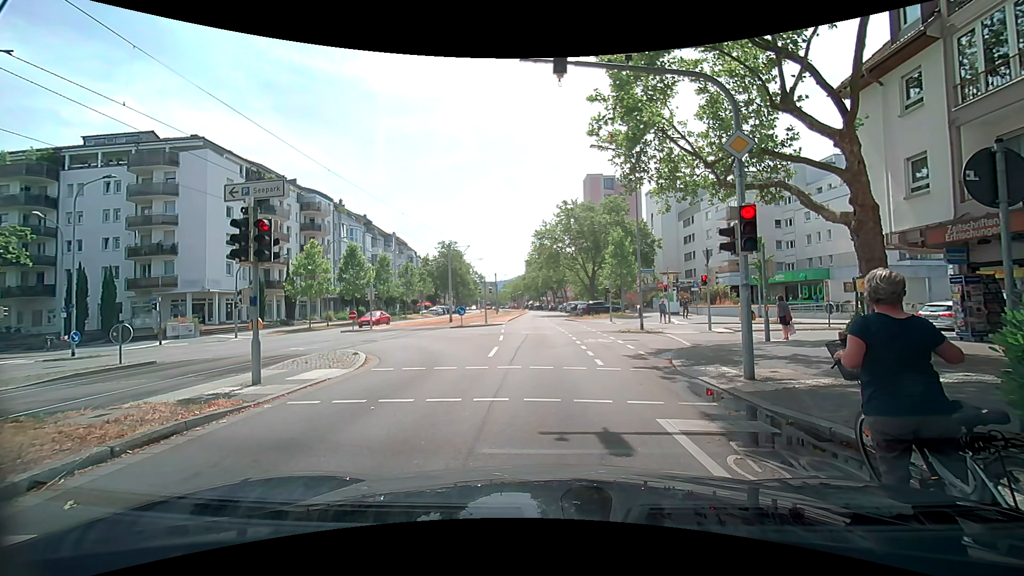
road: tertiary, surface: asphalt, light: Day
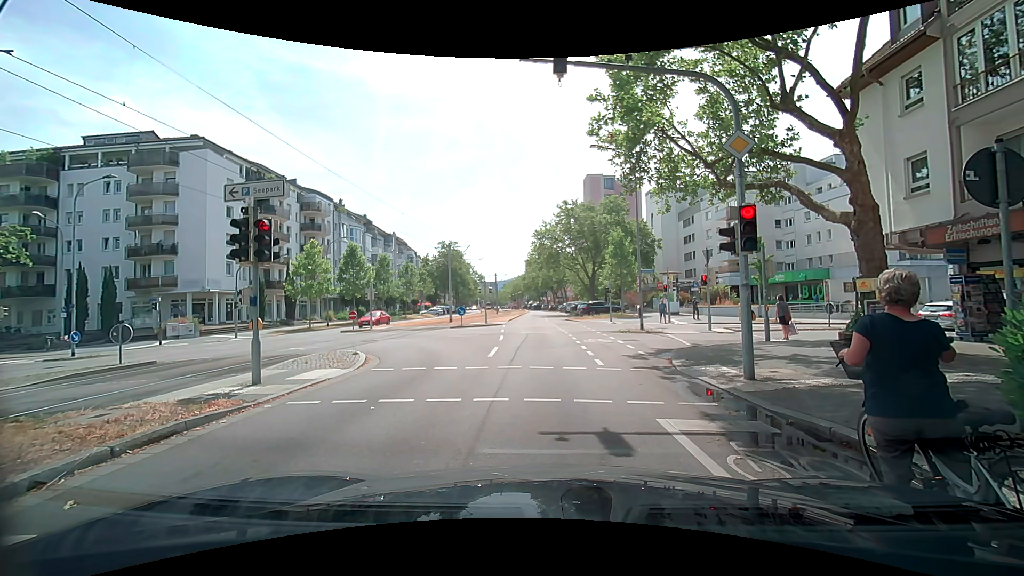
(0.0, 0.0) m; 0°
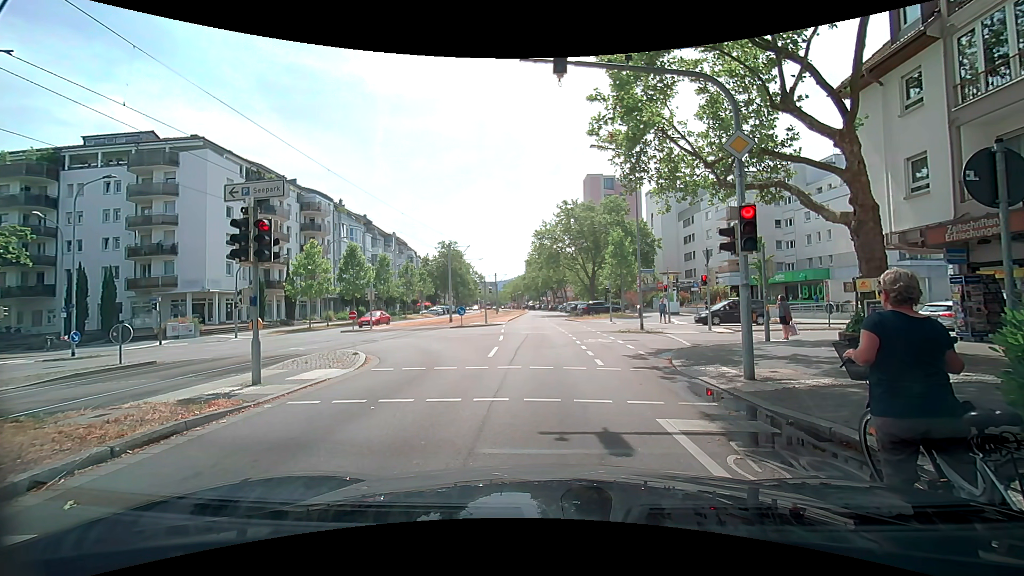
(0.0, 0.0) m; 0°
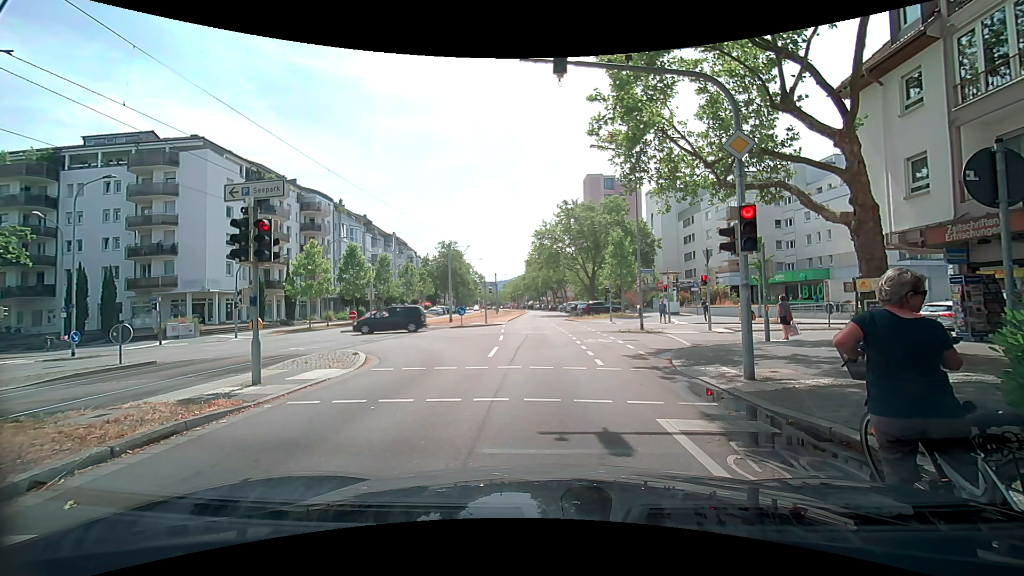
(0.0, 0.0) m; 0°
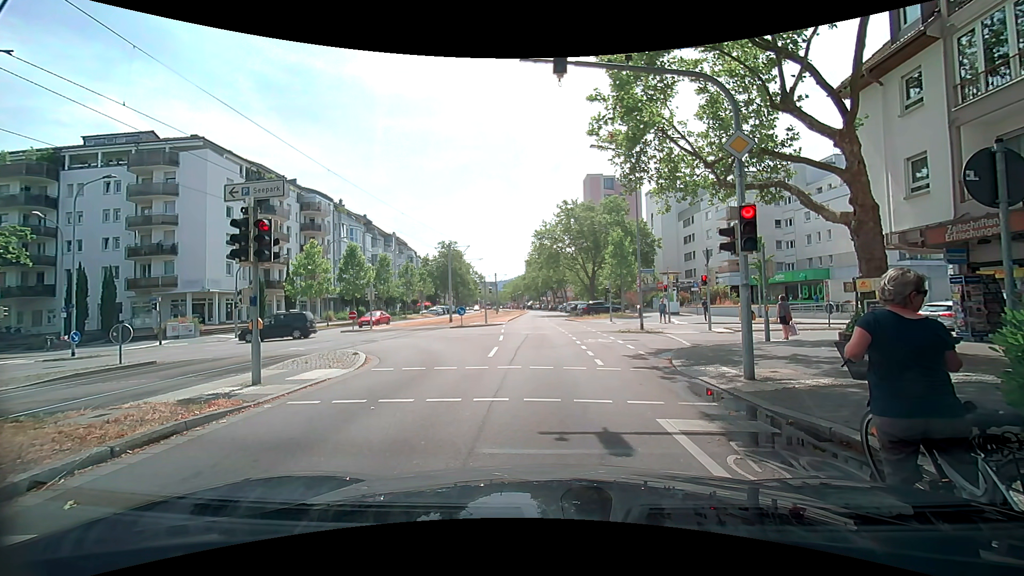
(0.0, 0.0) m; 0°
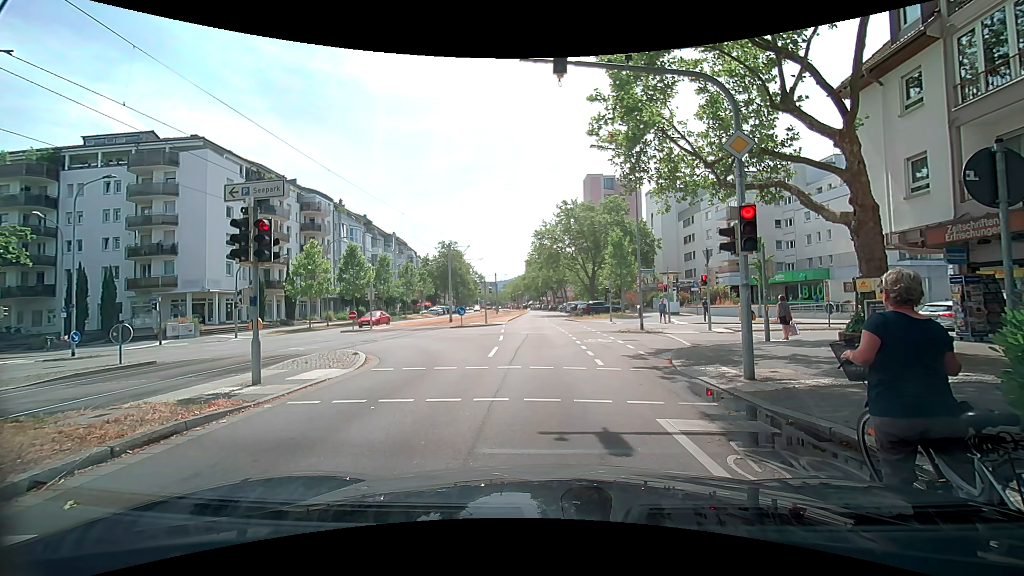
(0.0, 0.0) m; 0°
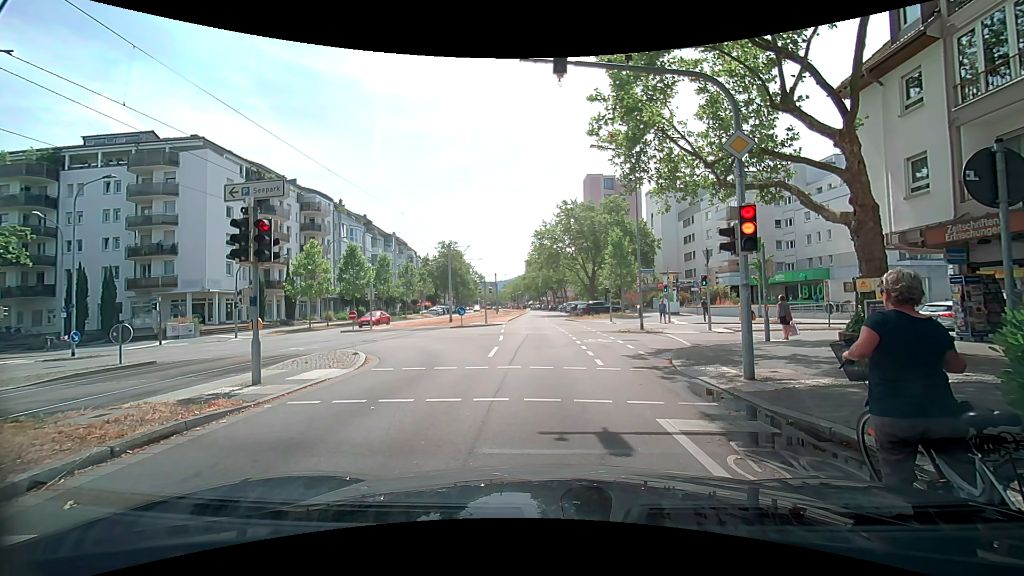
(0.0, 0.0) m; 0°
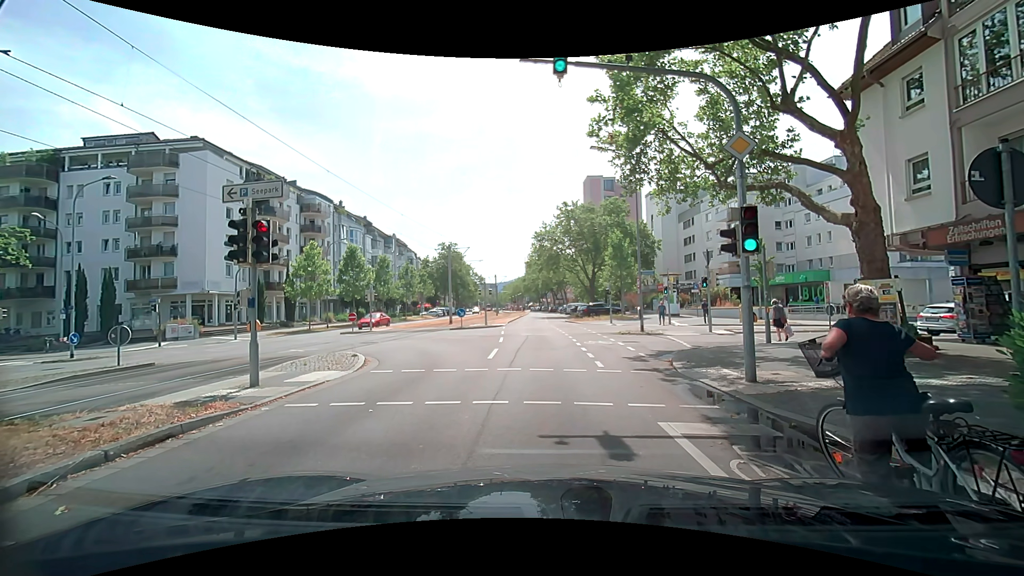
(0.0, 0.0) m; 0°
(-1, +10) (-2, +20) (-2, +30) (-3, +40) (-4, +50) (-4, +60) (-5, +70) (-5, +80) (-5, +90) (-6, +100) m
